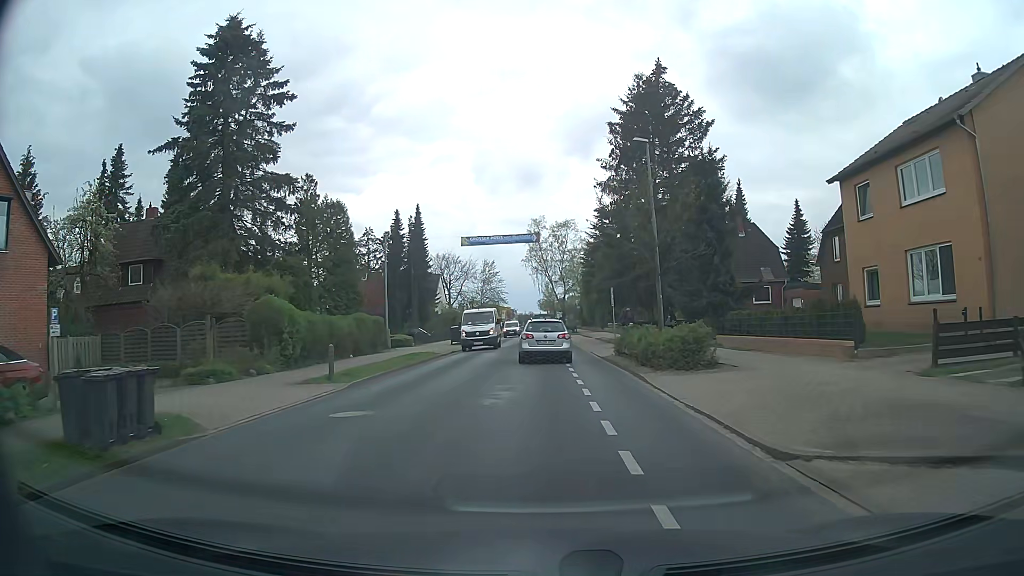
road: tertiary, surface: asphalt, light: Day
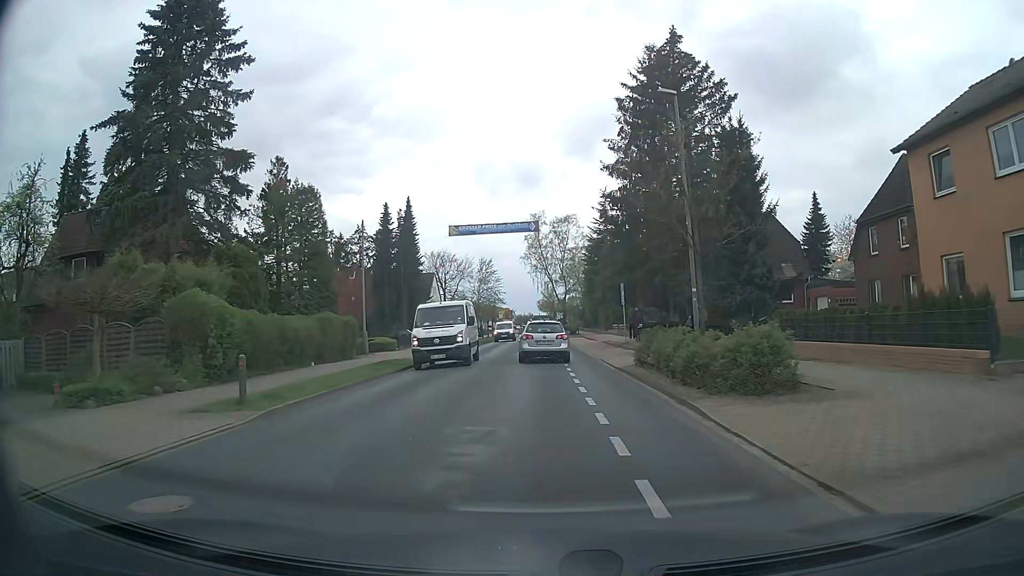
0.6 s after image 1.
(-0.1, +5.7) m; 0°
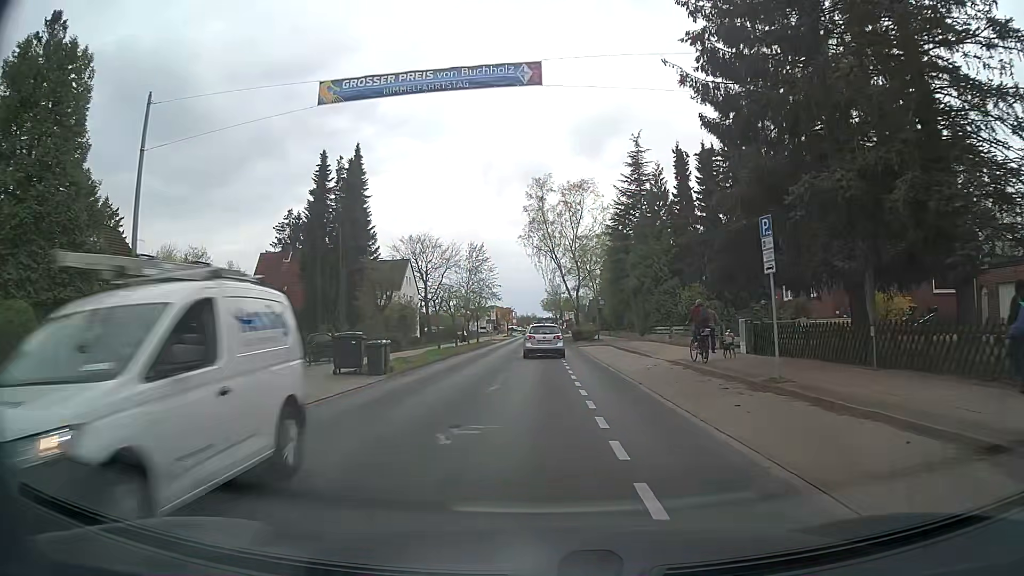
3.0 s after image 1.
(-0.1, +23.7) m; -1°
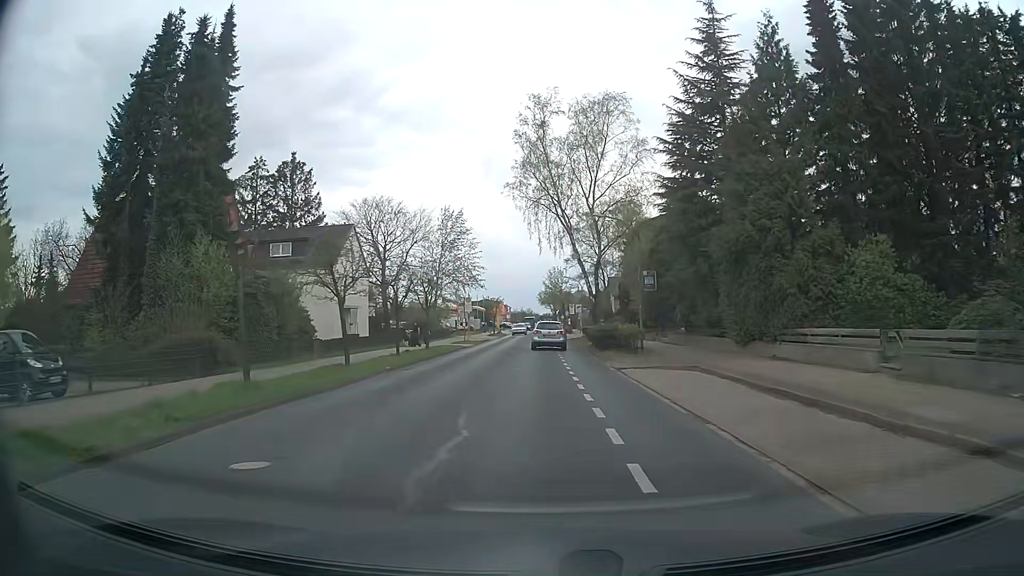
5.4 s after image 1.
(-0.1, +25.1) m; +1°
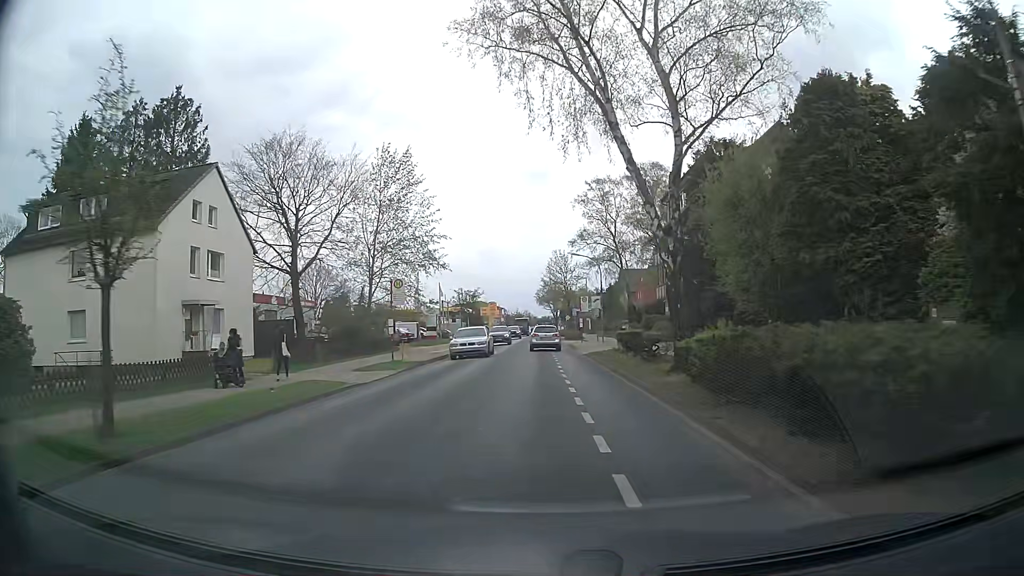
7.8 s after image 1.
(-0.1, +26.1) m; 0°
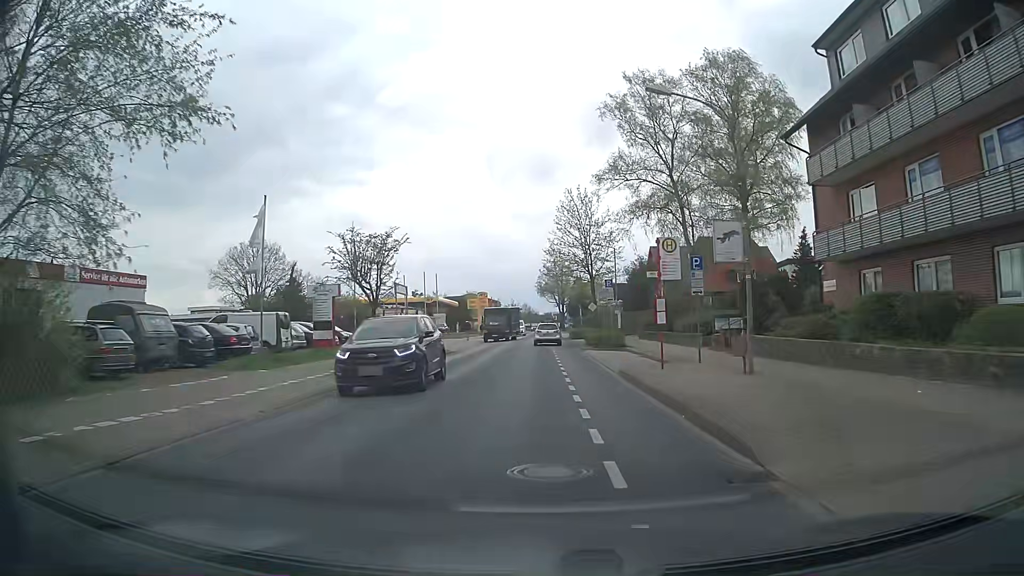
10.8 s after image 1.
(0.0, +33.8) m; 0°
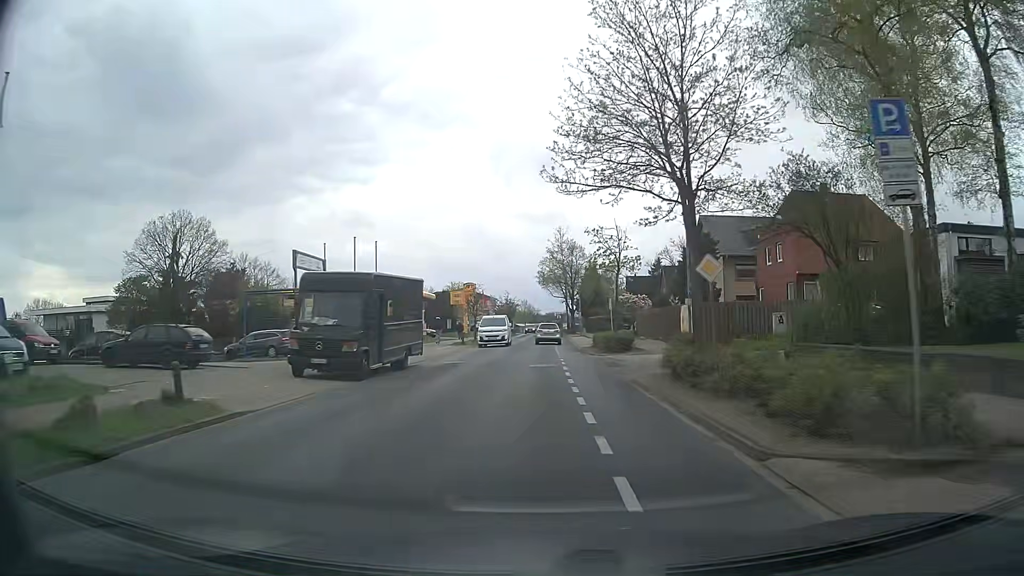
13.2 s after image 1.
(-0.1, +28.7) m; 0°
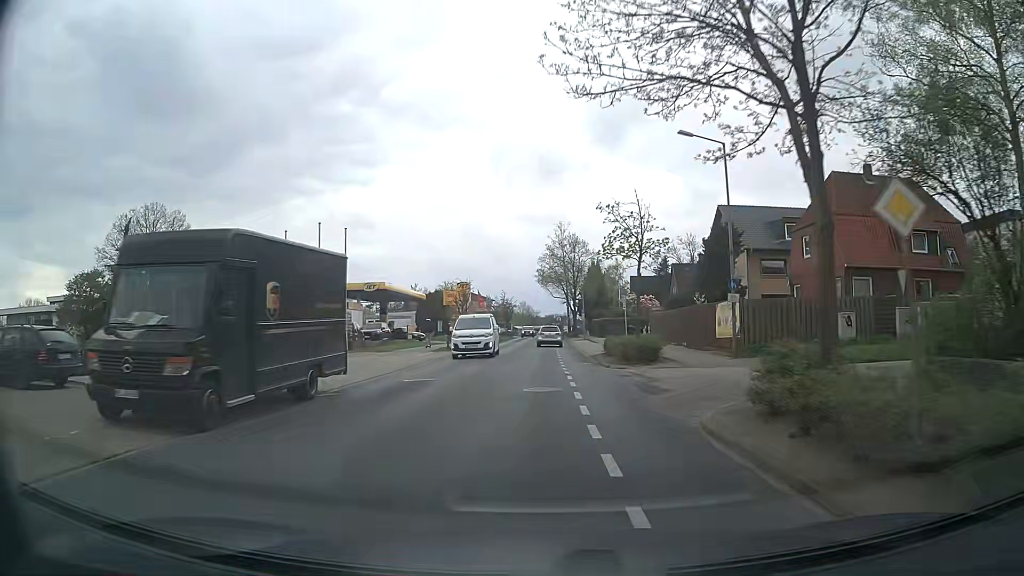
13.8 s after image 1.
(0.0, +7.4) m; 0°
(0, +10) (0, +20) (0, +30) (0, +40) (0, +50) (0, +60) (0, +70) (0, +80) (0, +90) (0, +100) m
